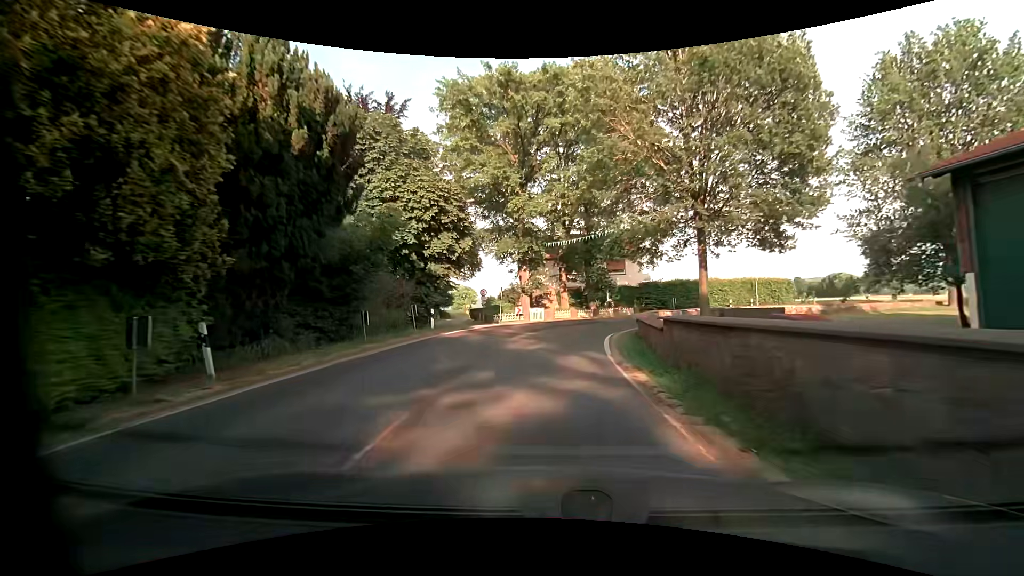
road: primary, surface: asphalt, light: Day
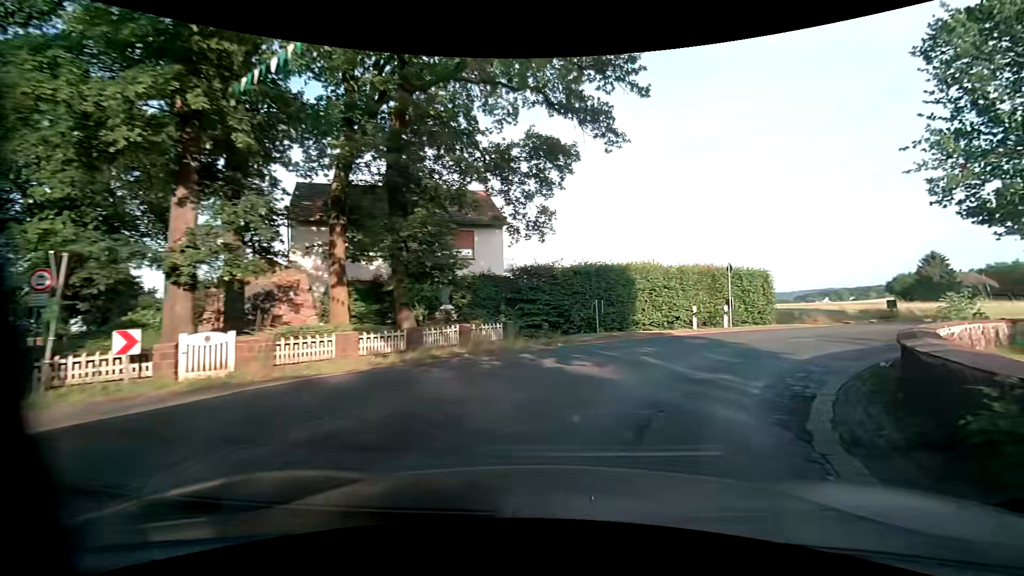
(+2.1, +26.9) m; +18°
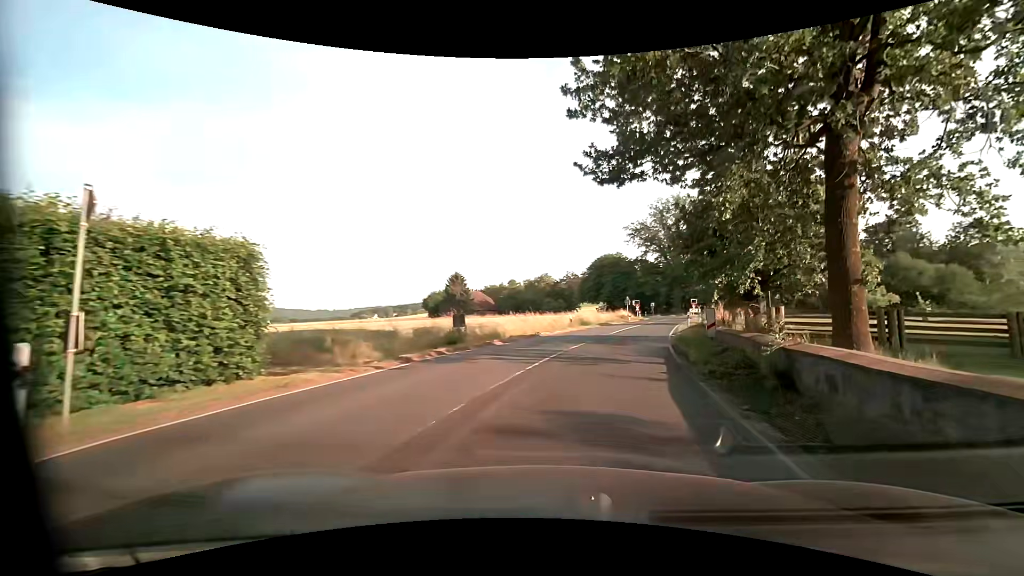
(+7.3, +15.9) m; +48°
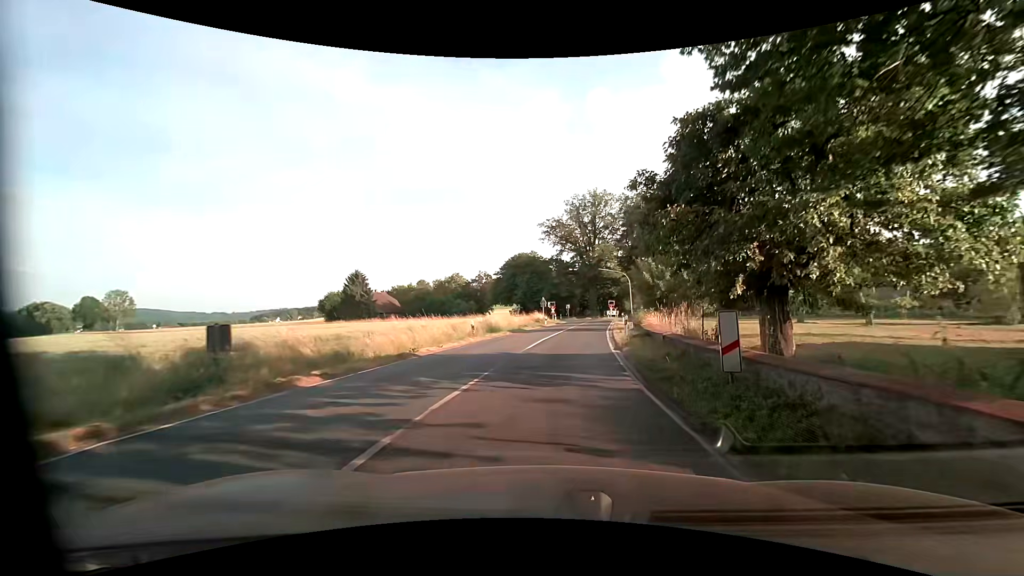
(+0.9, +9.6) m; +10°
(0, +10) (+1, +20) (+2, +30) (+4, +40) (+5, +50) (+6, +60) (+7, +70) (+7, +80) (+5, +89) (+2, +99) m
